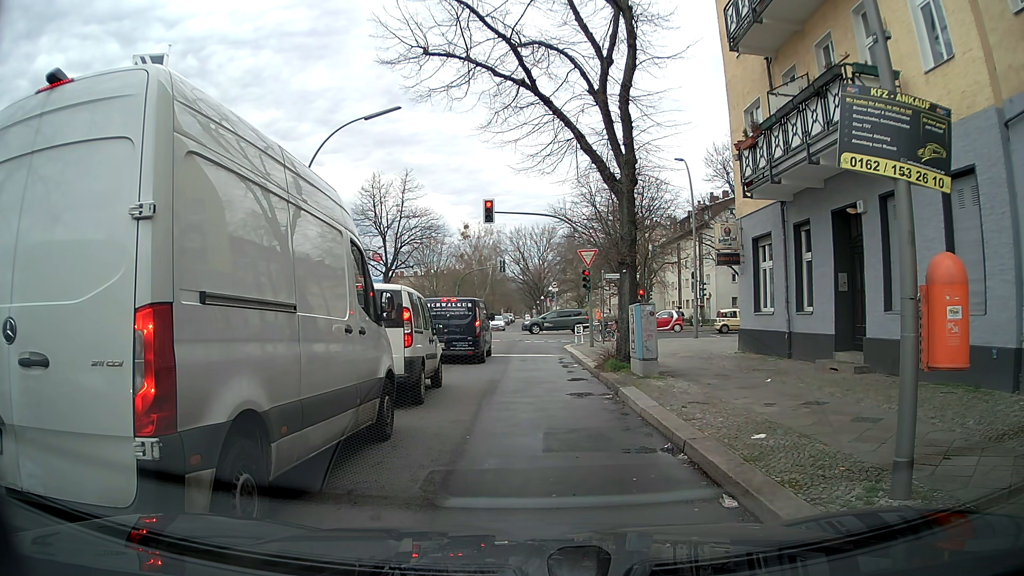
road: residential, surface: asphalt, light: Day
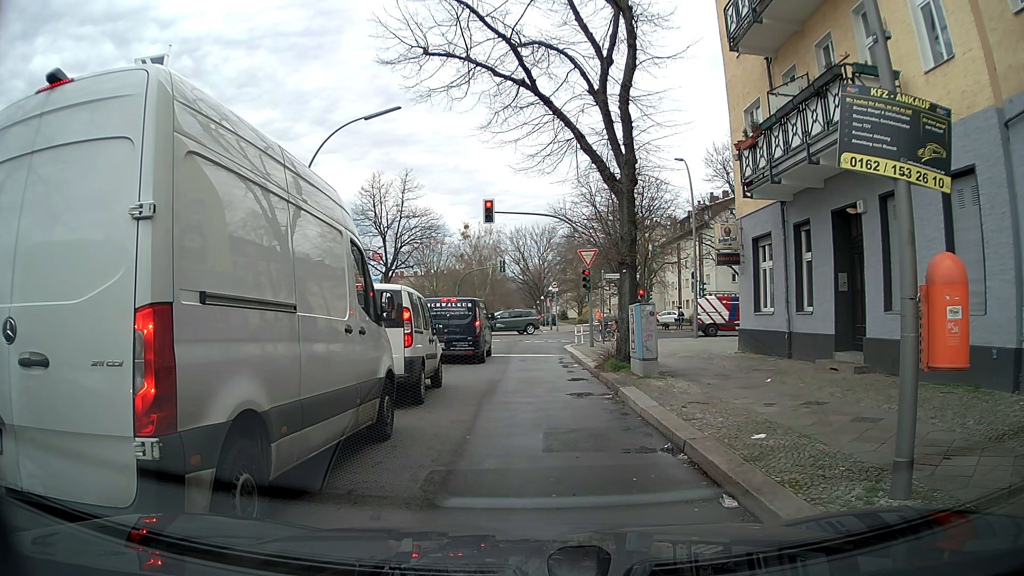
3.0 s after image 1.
(0.0, 0.0) m; 0°
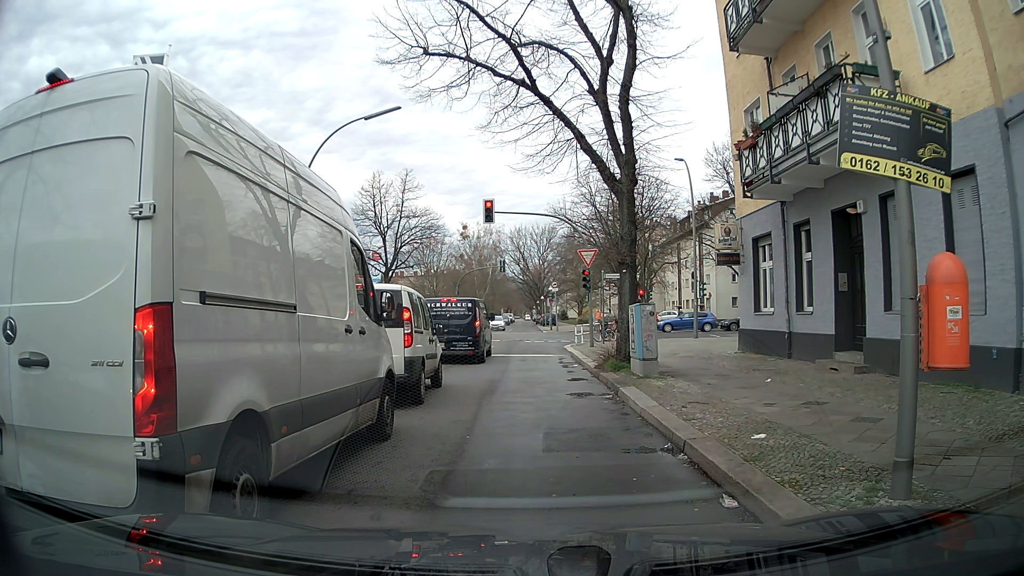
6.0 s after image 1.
(0.0, 0.0) m; 0°
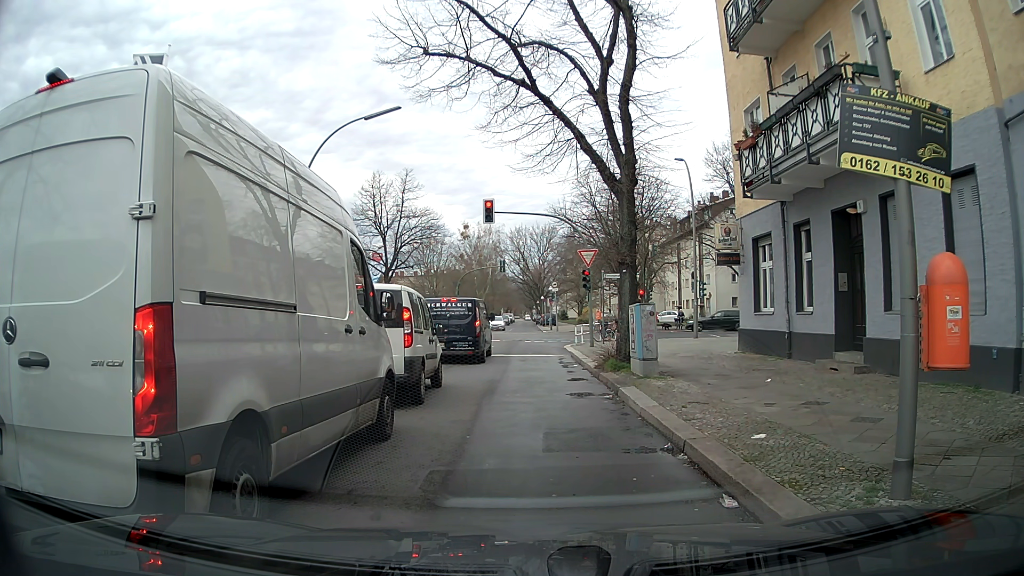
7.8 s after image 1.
(0.0, 0.0) m; 0°
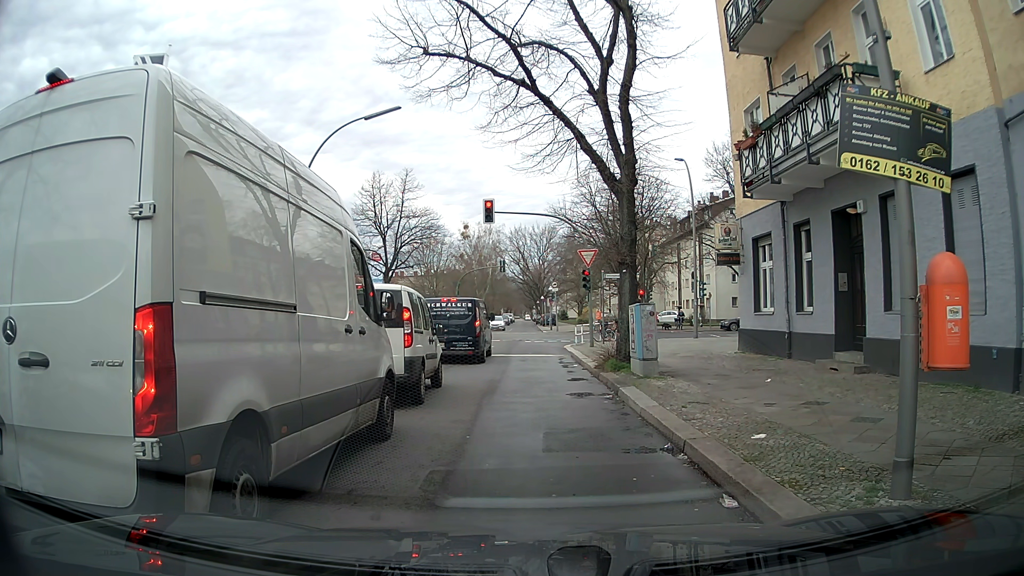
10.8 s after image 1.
(0.0, 0.0) m; 0°
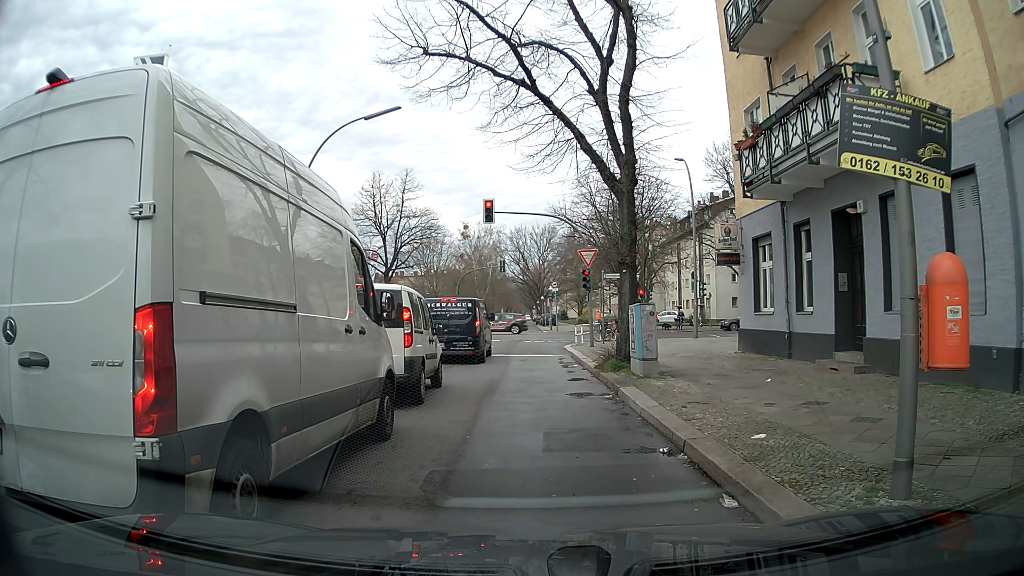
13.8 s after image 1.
(0.0, 0.0) m; 0°
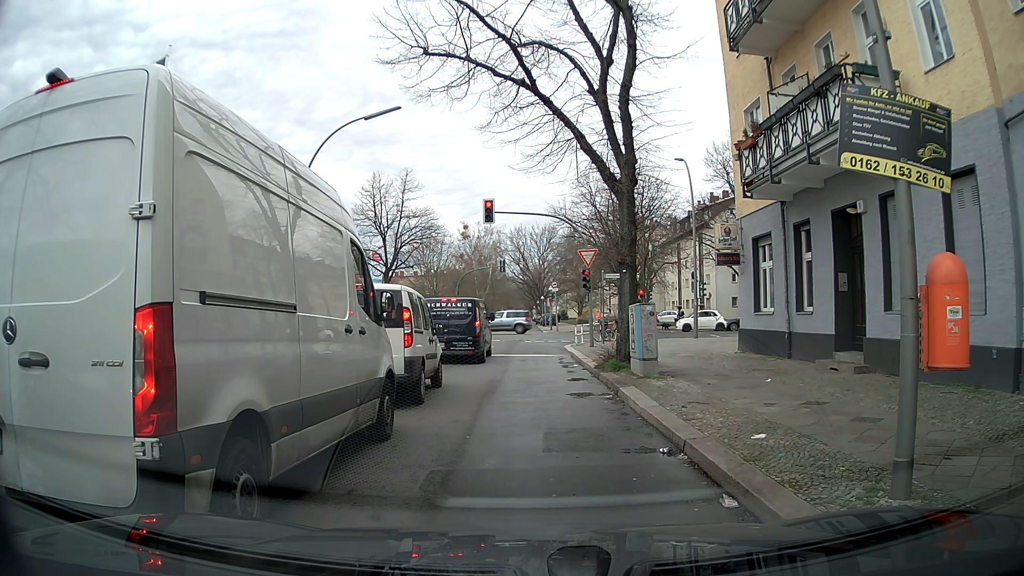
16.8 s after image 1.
(0.0, 0.0) m; 0°
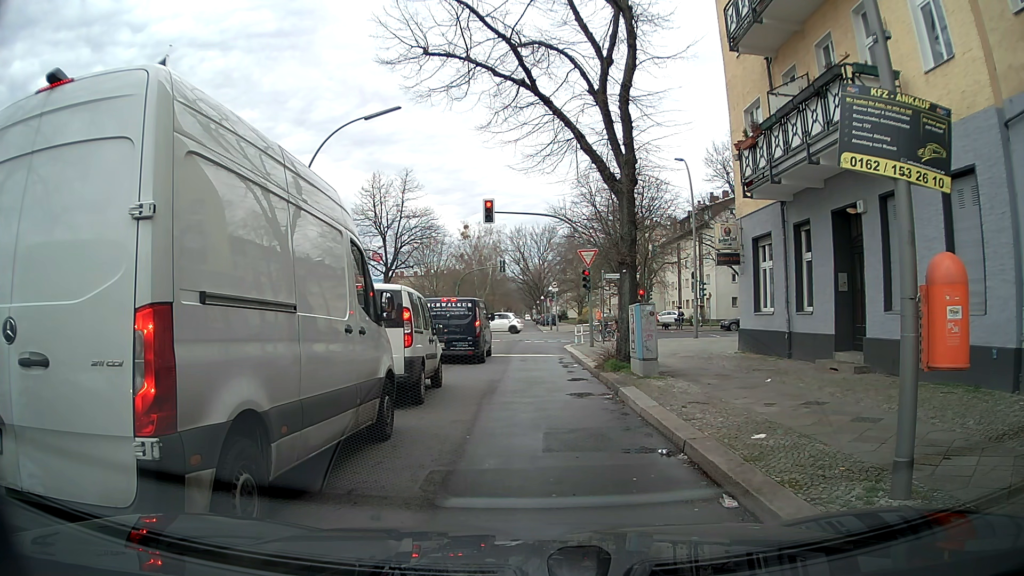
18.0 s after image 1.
(0.0, 0.0) m; 0°
